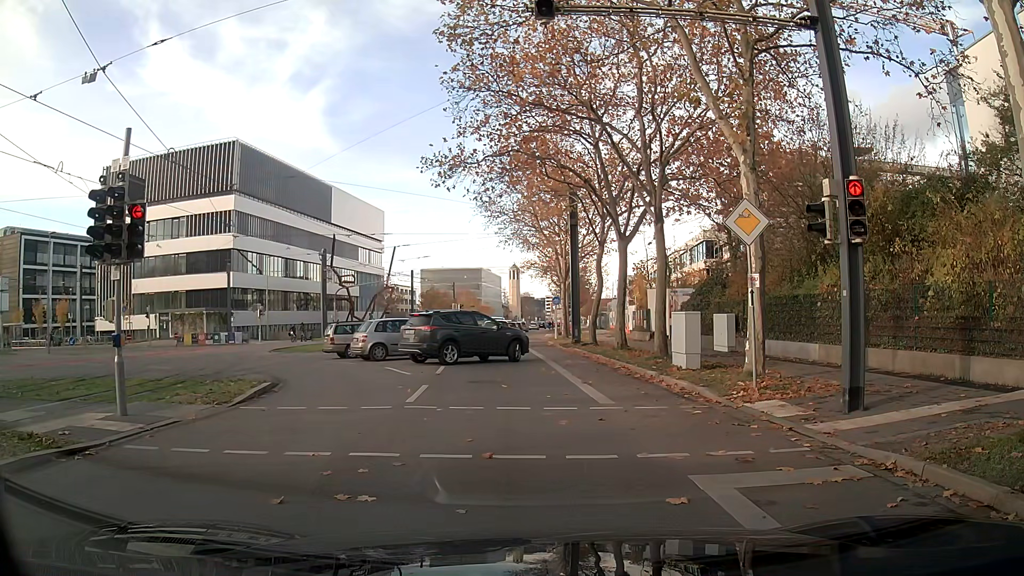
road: secondary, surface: asphalt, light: Day
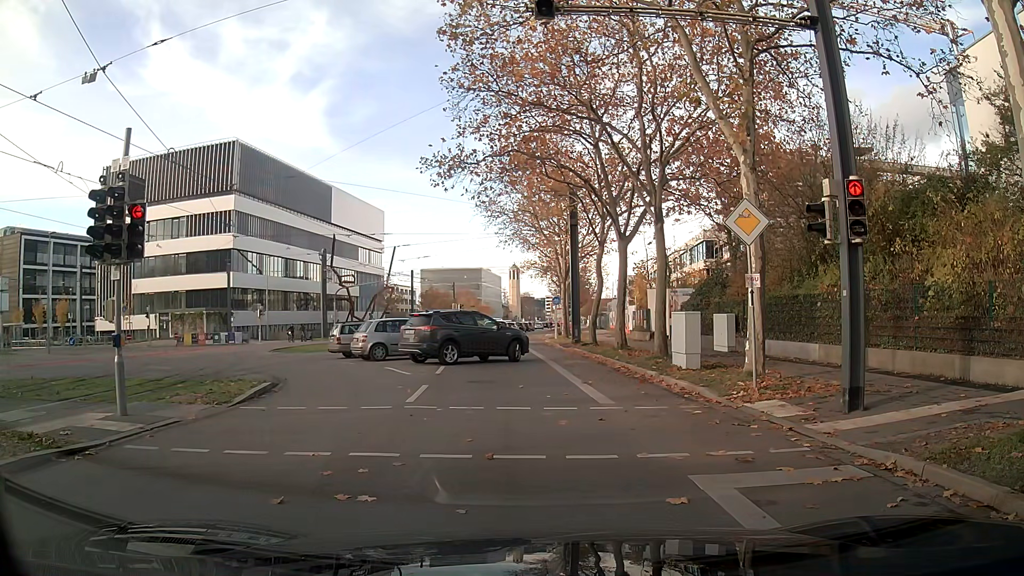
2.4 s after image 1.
(0.0, 0.0) m; 0°
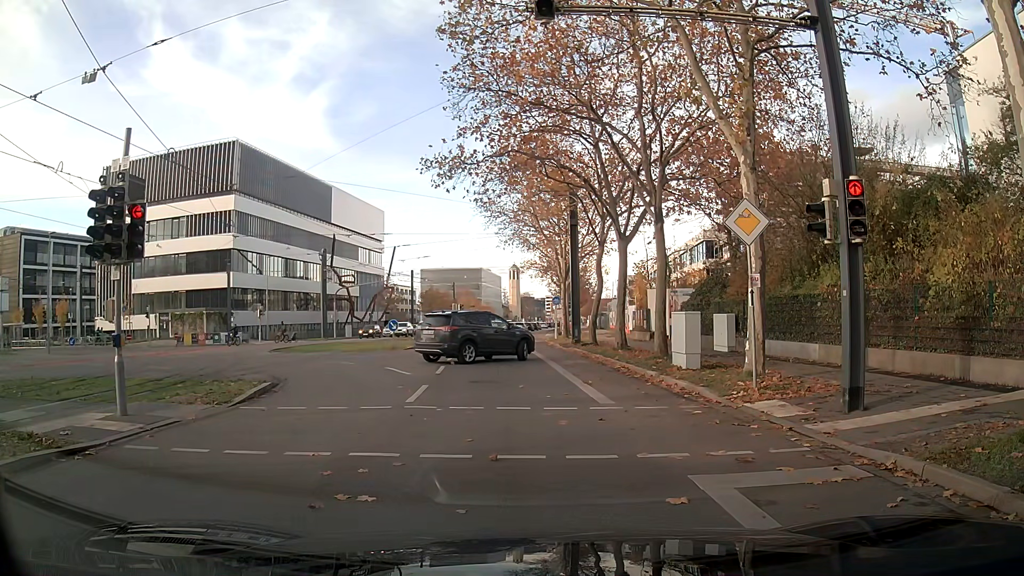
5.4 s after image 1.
(0.0, 0.0) m; 0°
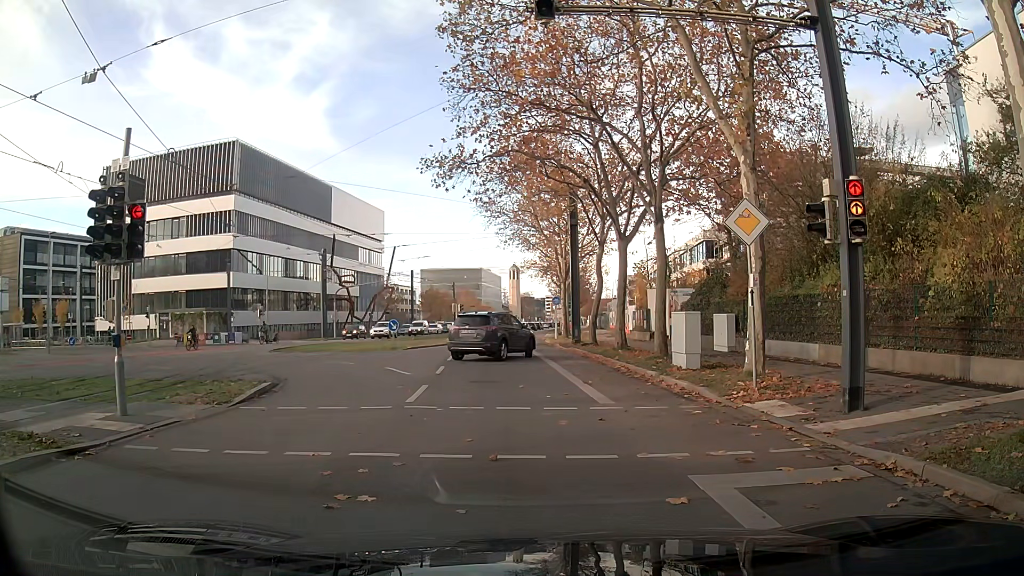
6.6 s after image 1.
(0.0, 0.0) m; 0°
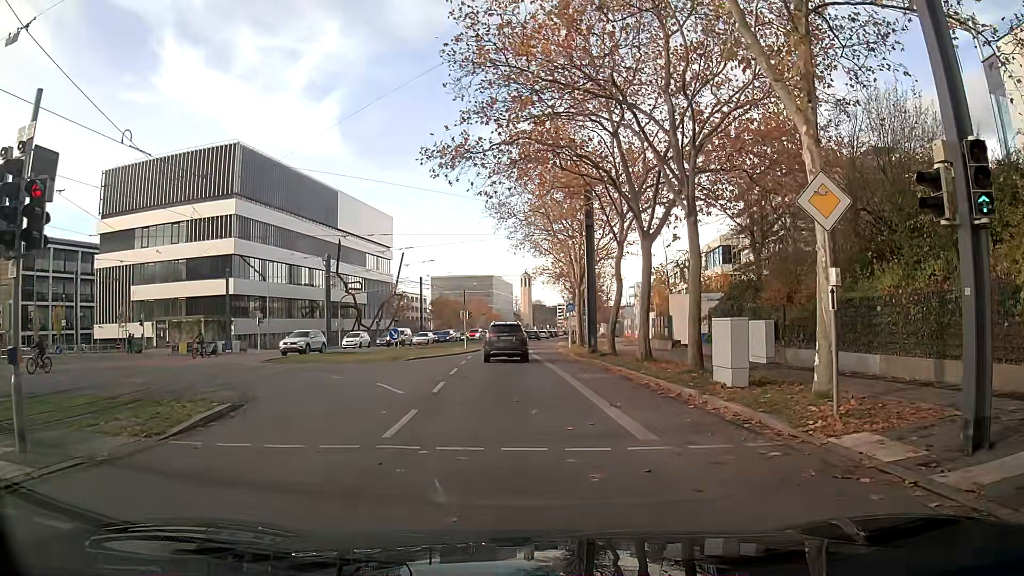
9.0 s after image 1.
(-0.1, +3.0) m; -2°
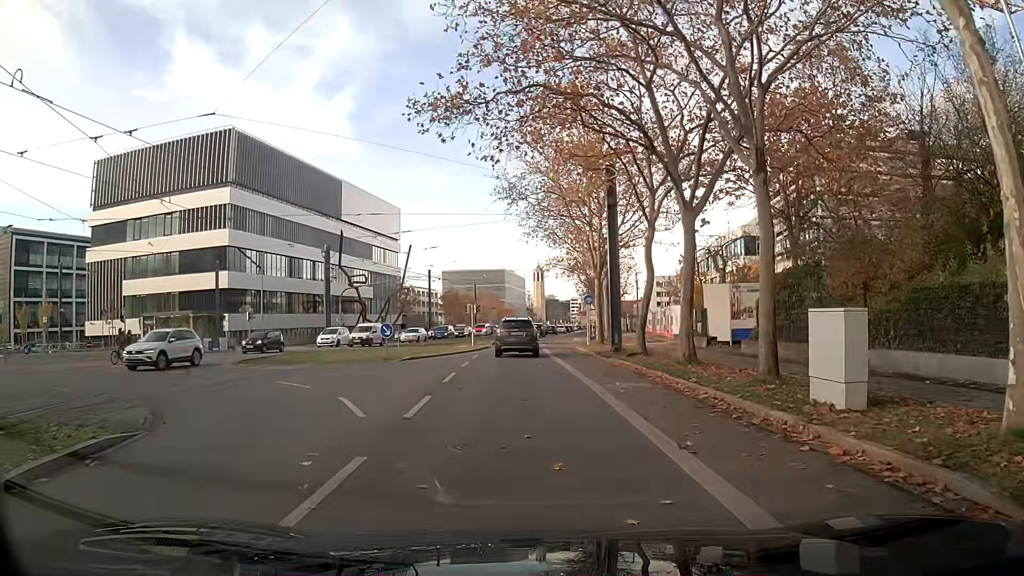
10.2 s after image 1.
(0.0, +4.7) m; -1°
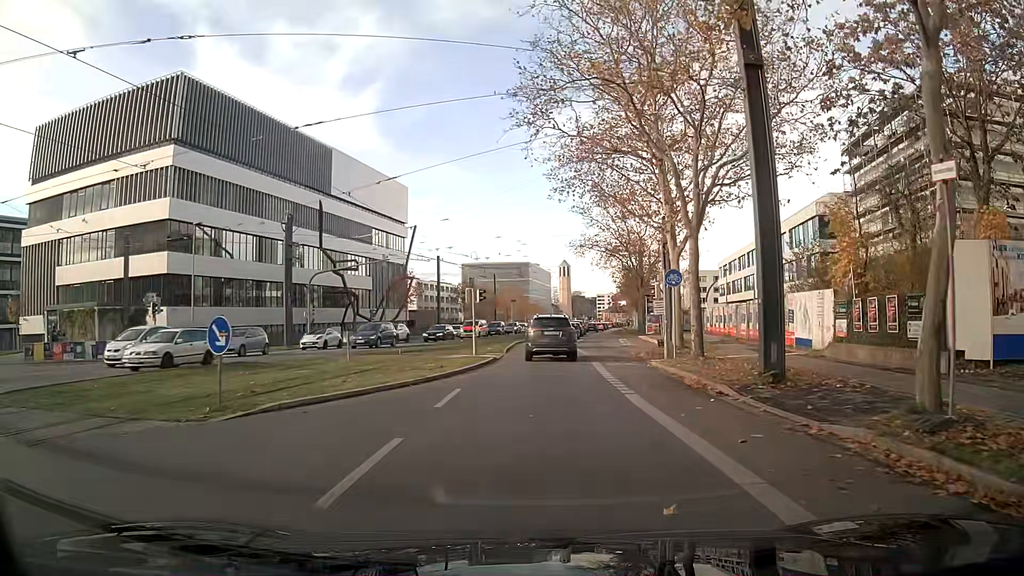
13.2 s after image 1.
(-0.4, +17.5) m; -2°
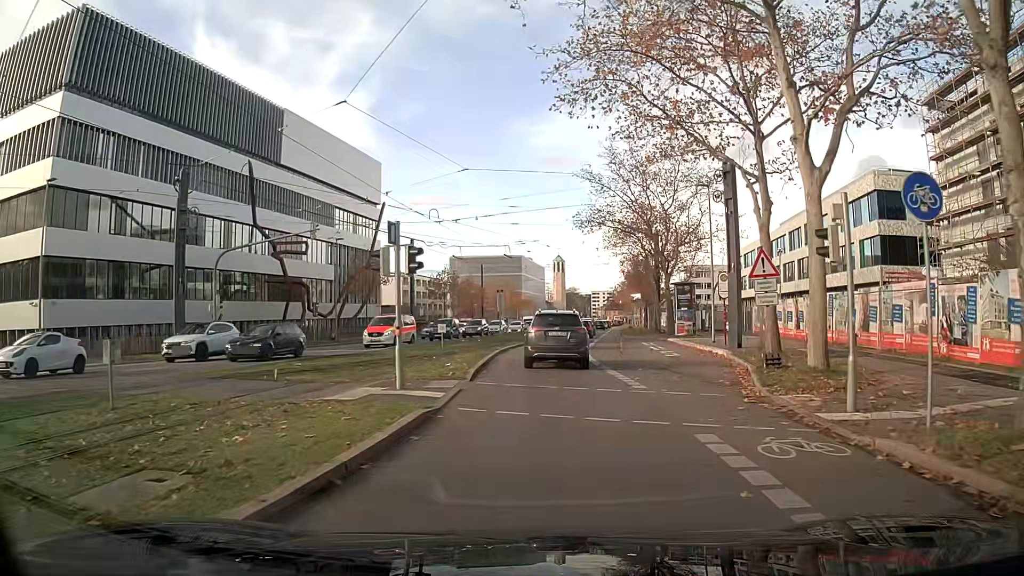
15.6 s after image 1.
(+0.1, +15.2) m; +1°
